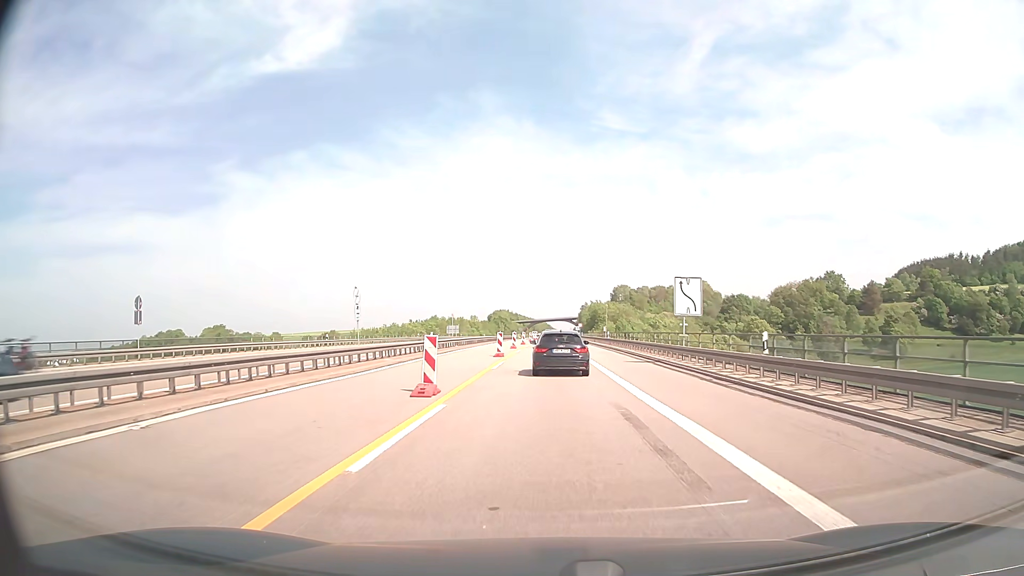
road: motorway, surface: concrete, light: Day
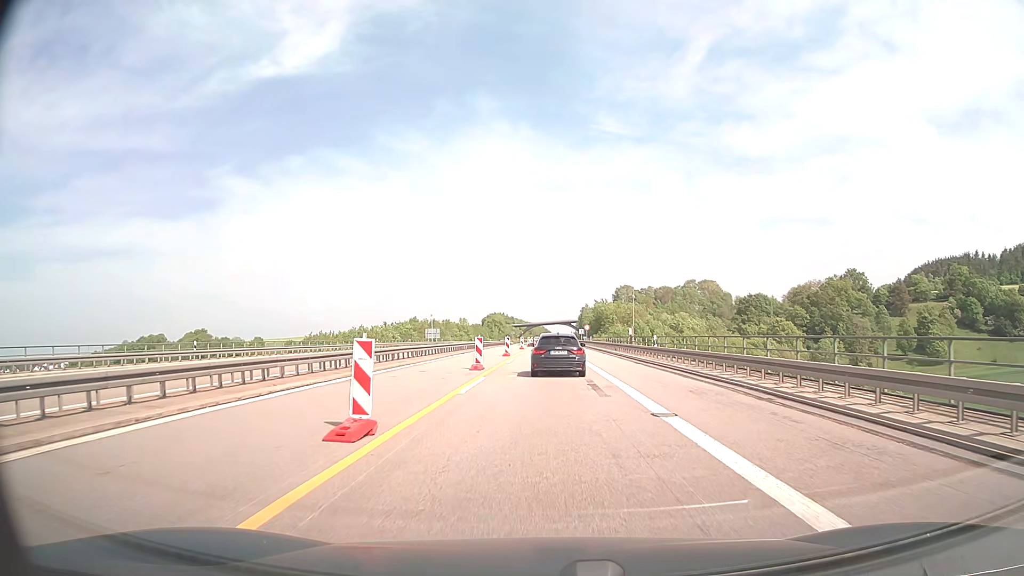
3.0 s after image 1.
(+0.1, +27.0) m; 0°
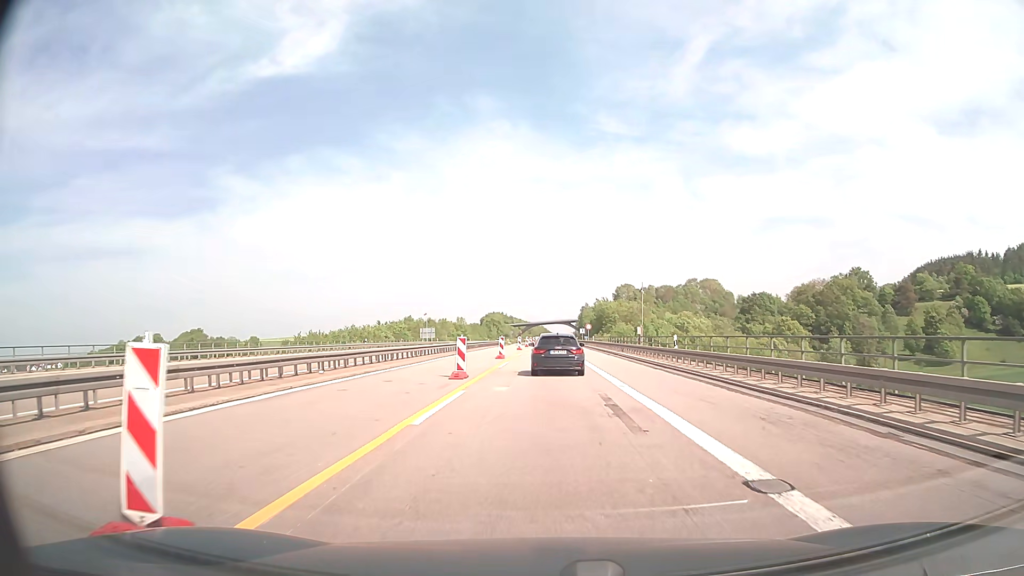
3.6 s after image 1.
(0.0, +5.5) m; 0°
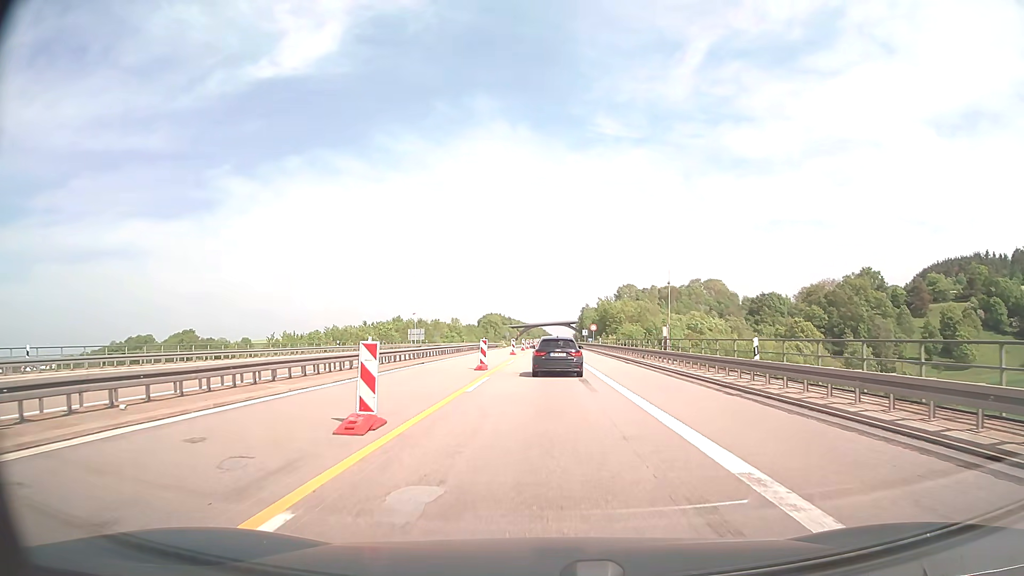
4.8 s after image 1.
(0.0, +11.2) m; 0°
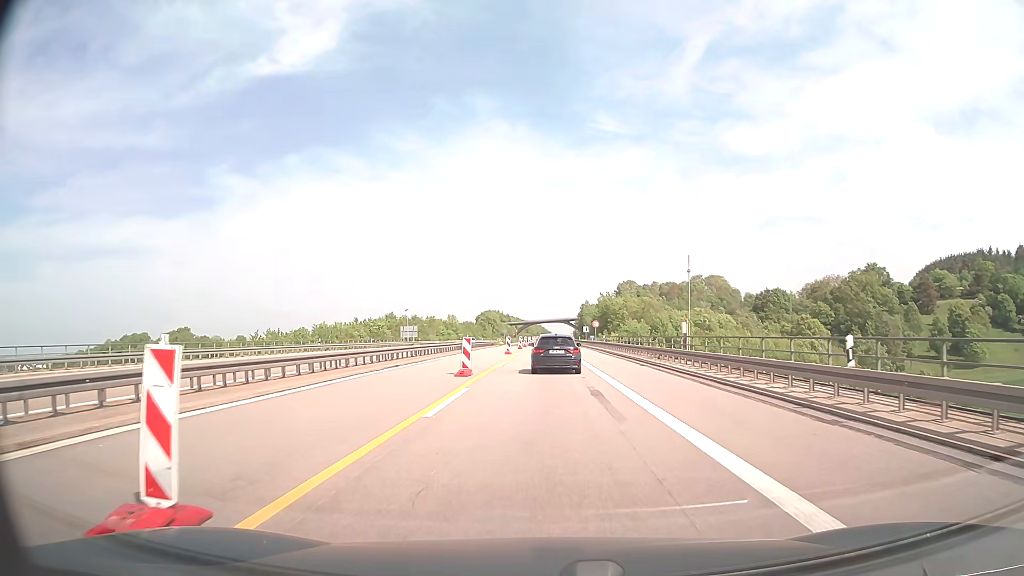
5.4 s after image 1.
(0.0, +5.8) m; 0°
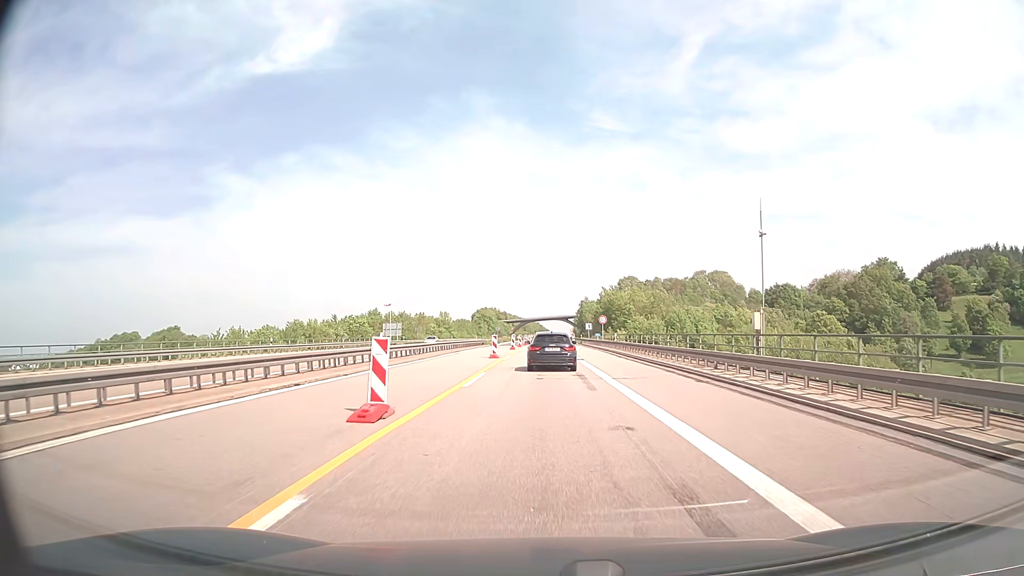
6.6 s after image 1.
(0.0, +11.9) m; 0°
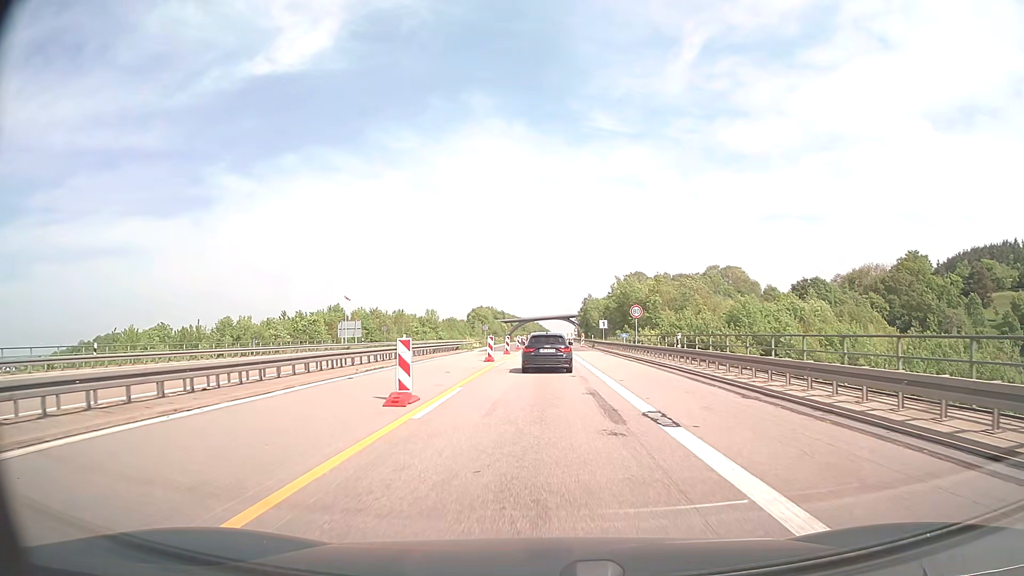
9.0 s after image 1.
(0.0, +24.3) m; 0°
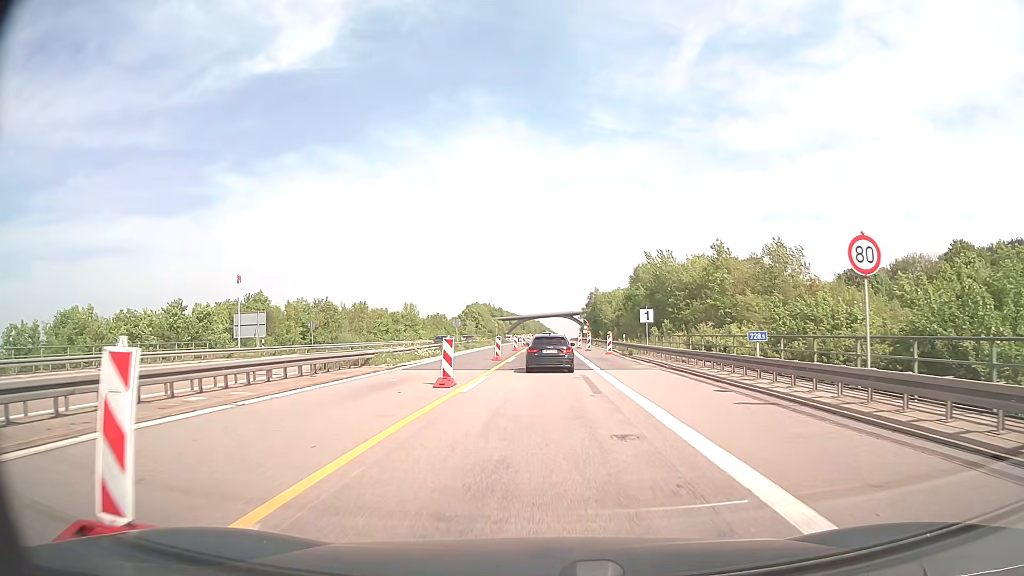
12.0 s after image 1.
(0.0, +30.6) m; 0°
(0, +10) (0, +20) (0, +30) (0, +40) (0, +50) (+1, +60) (+1, +70) (+1, +80) (+1, +90) (+1, +100) m
